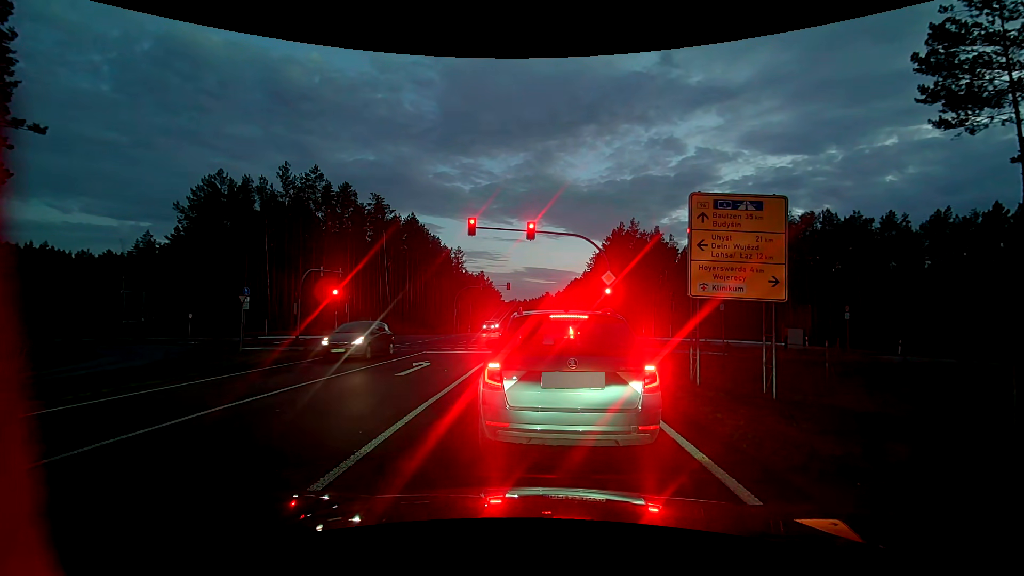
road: primary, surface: asphalt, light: Dusk
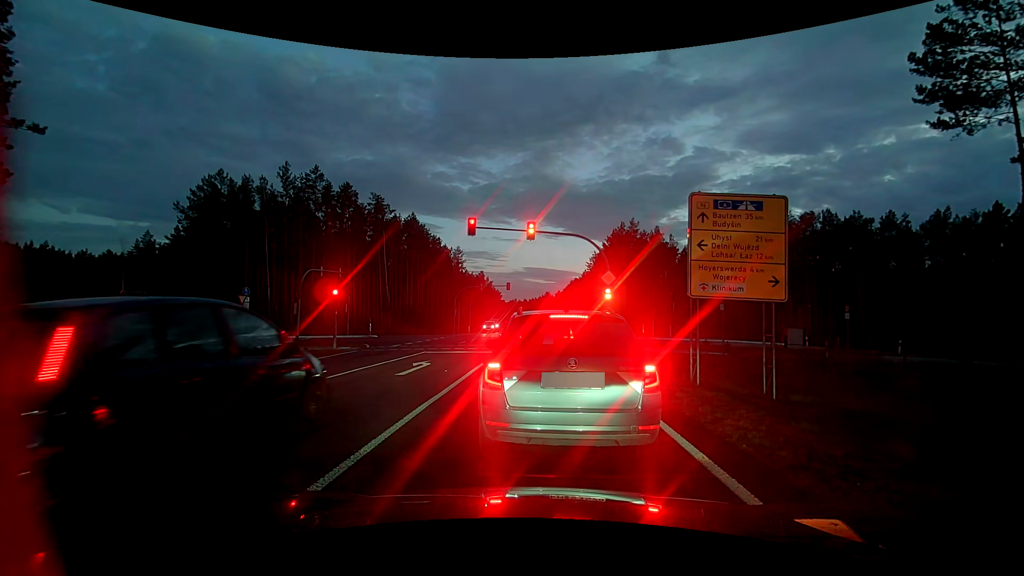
(0.0, 0.0) m; 0°
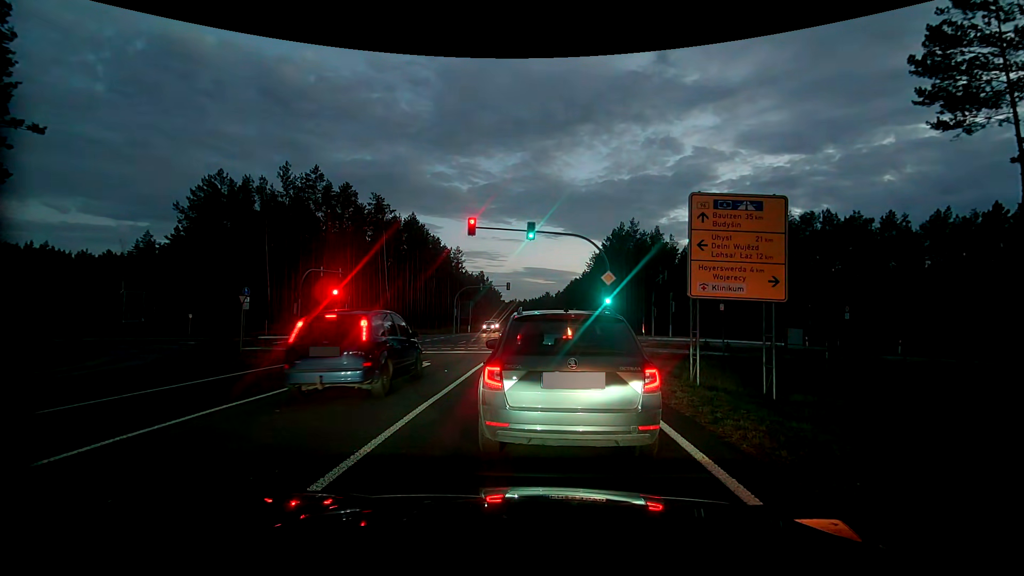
(0.0, 0.0) m; 0°
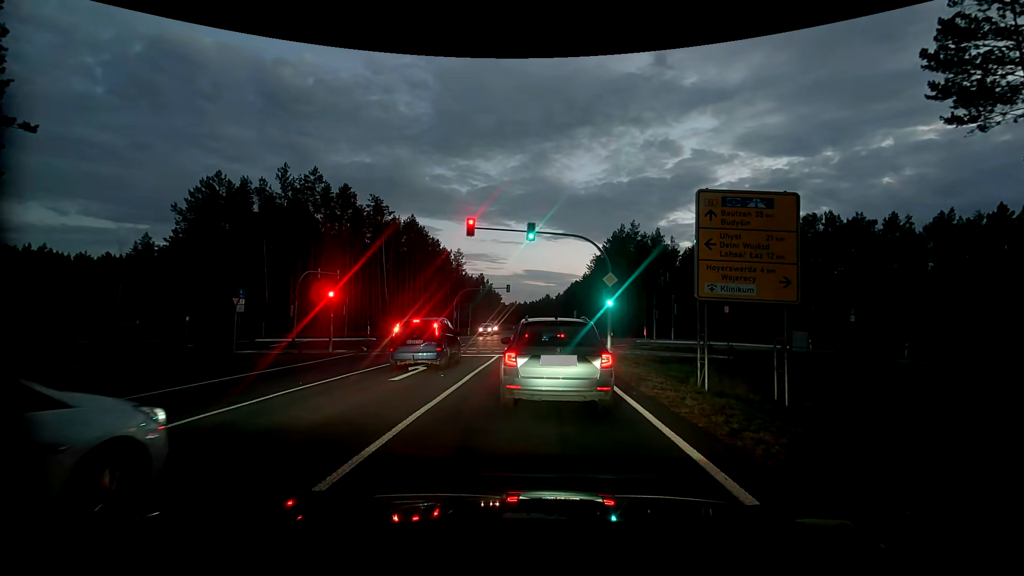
(0.0, +0.7) m; 0°
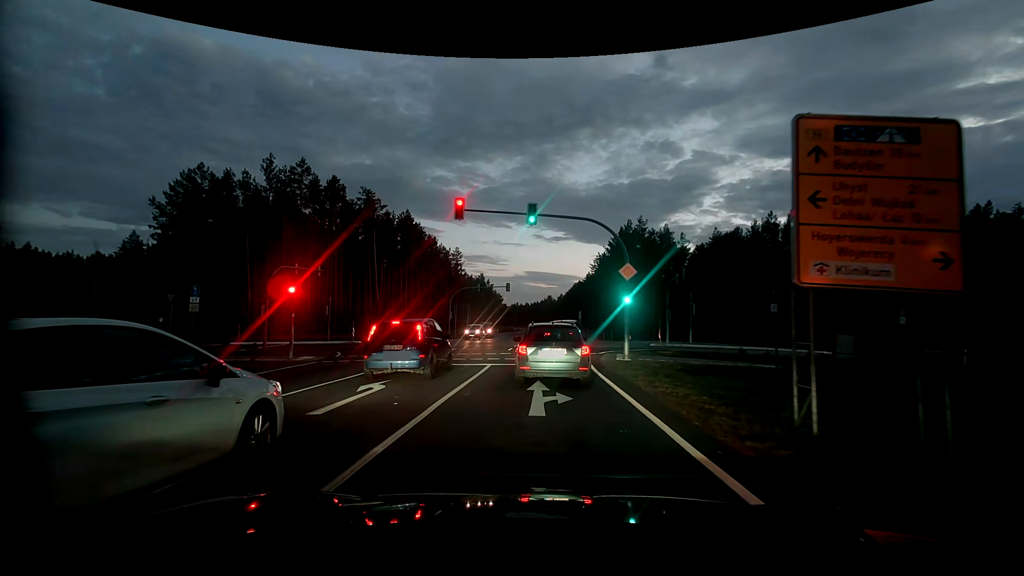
(-0.2, +5.0) m; -3°
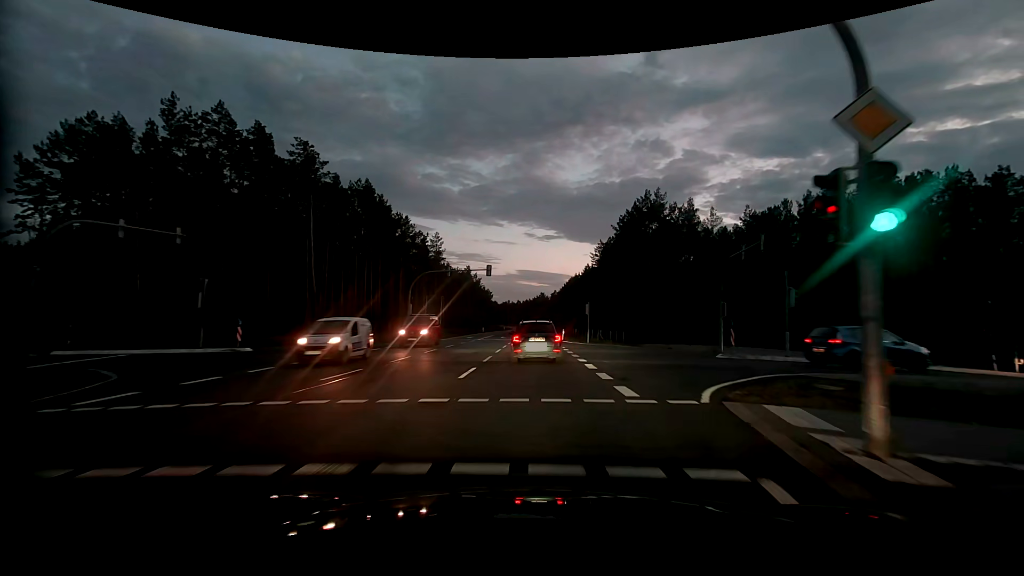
(+0.1, +16.5) m; +1°
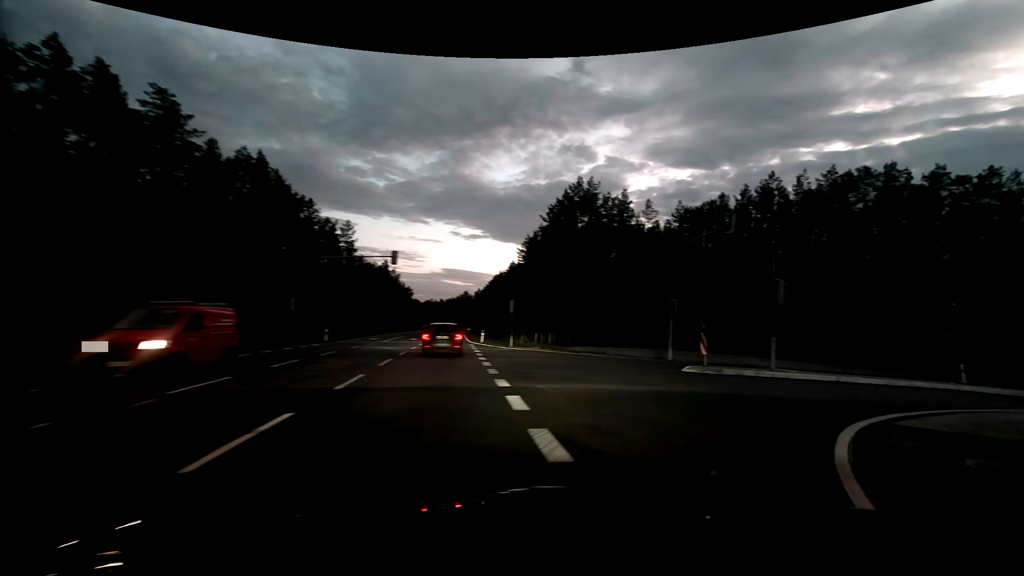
(+0.4, +7.2) m; +9°
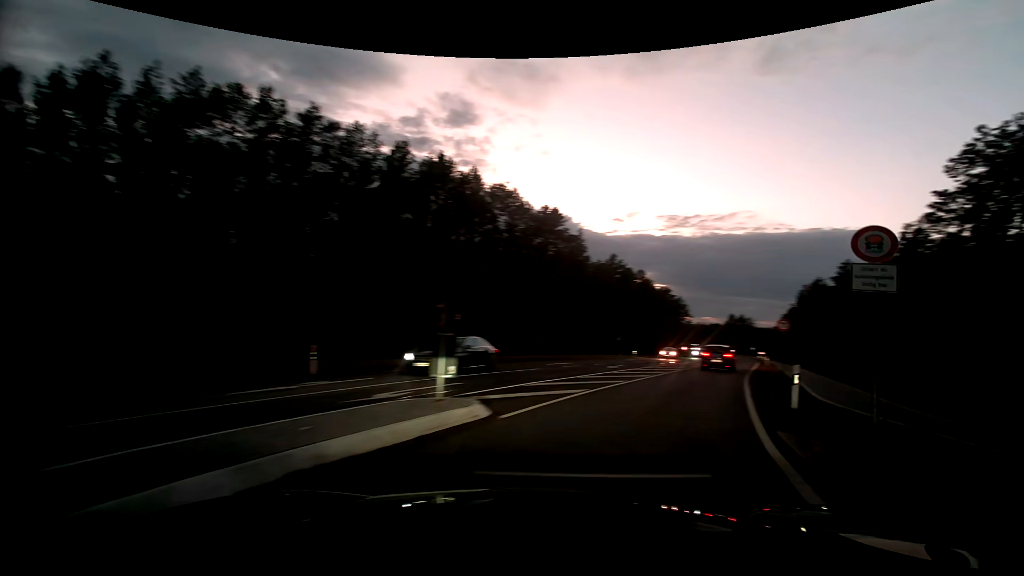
(+8.7, +14.6) m; +63°
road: secondary
